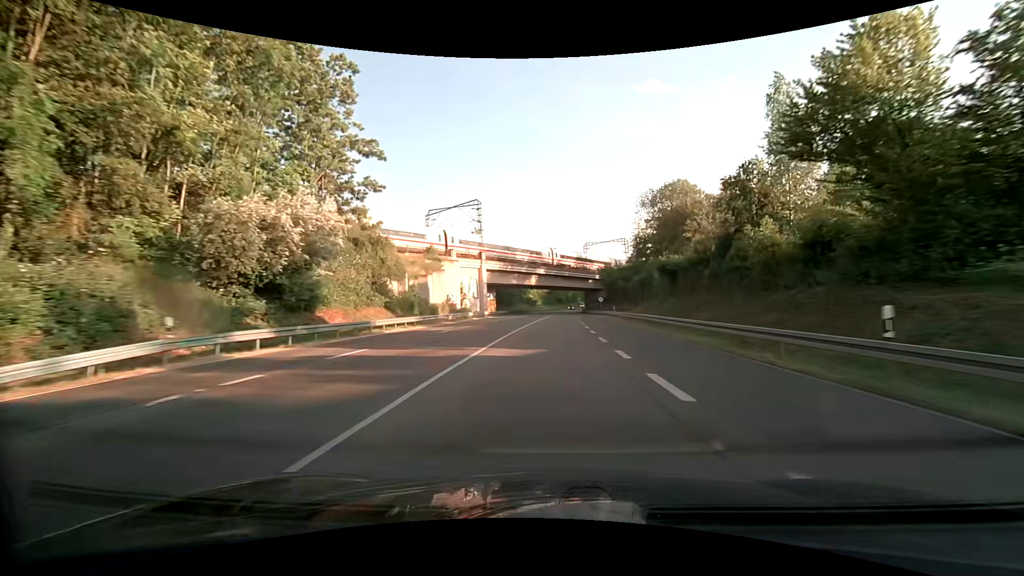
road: primary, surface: asphalt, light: Day
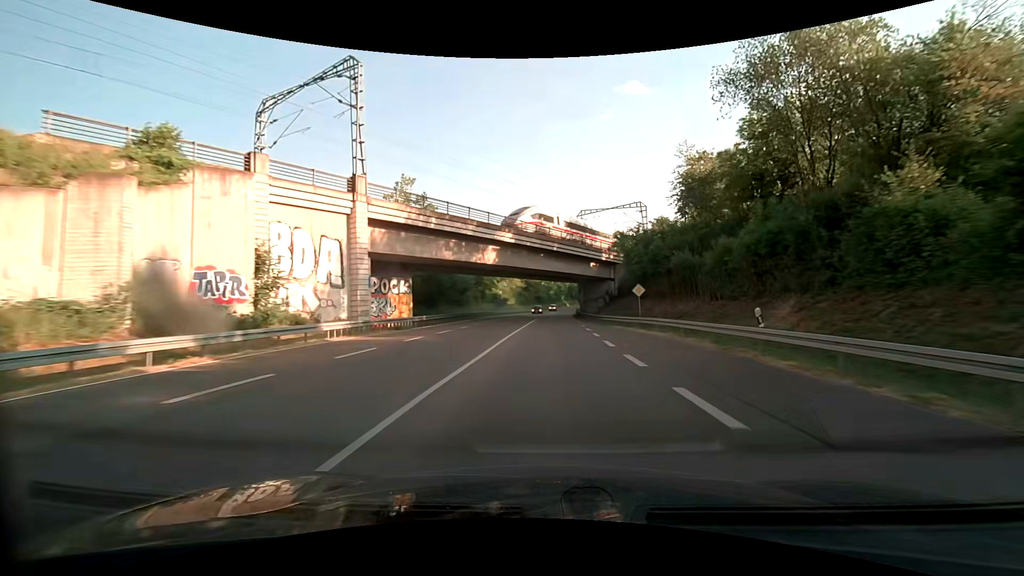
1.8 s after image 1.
(+1.0, +42.6) m; +2°
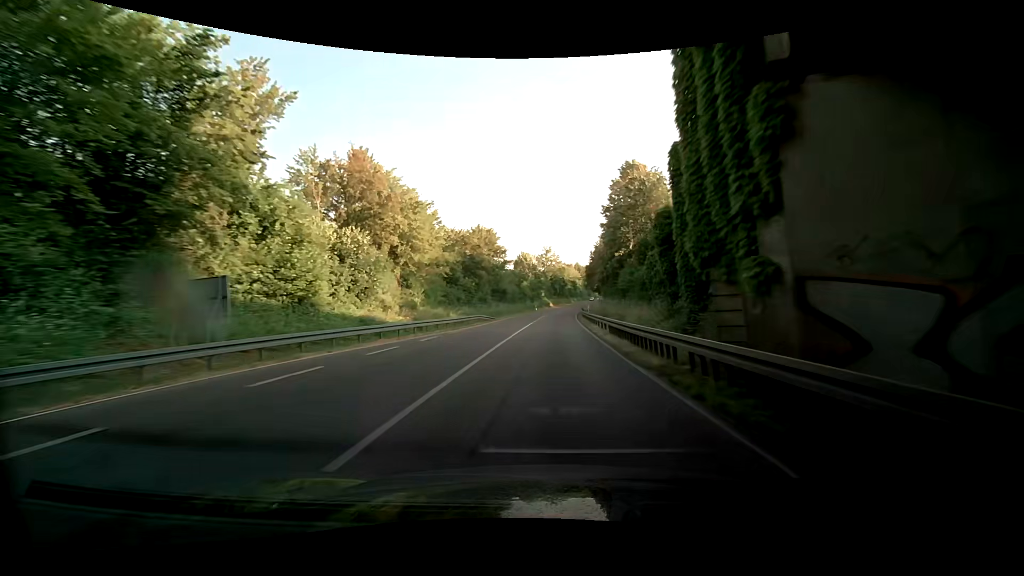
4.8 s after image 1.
(+2.1, +71.1) m; +1°
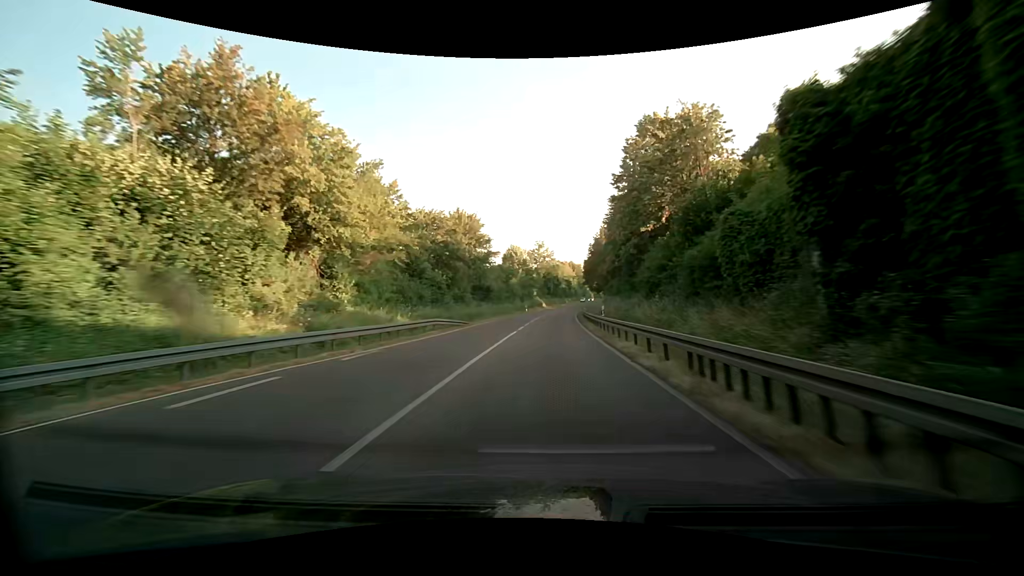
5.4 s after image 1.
(+0.3, +14.2) m; +2°
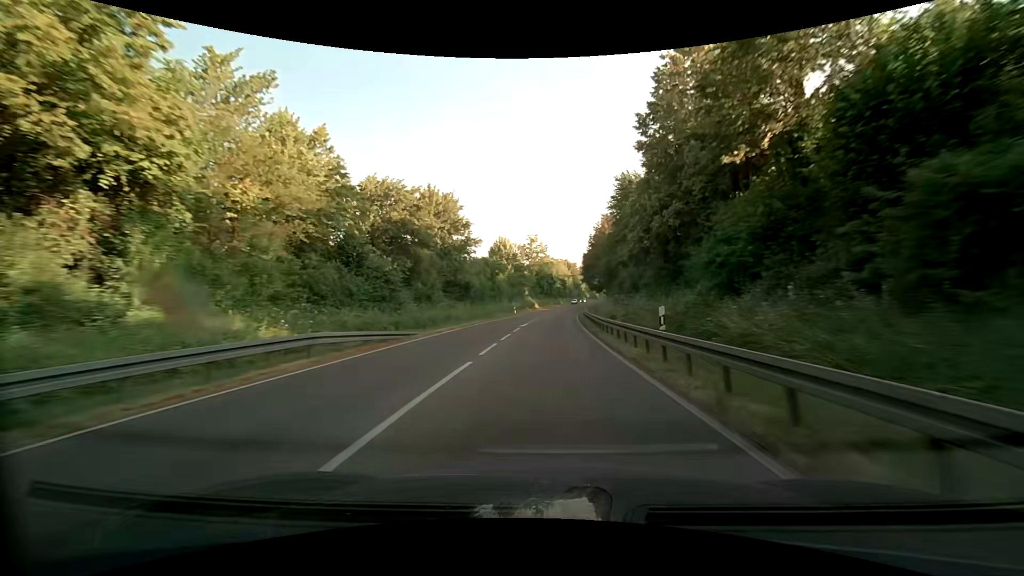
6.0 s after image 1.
(+0.2, +14.2) m; +1°
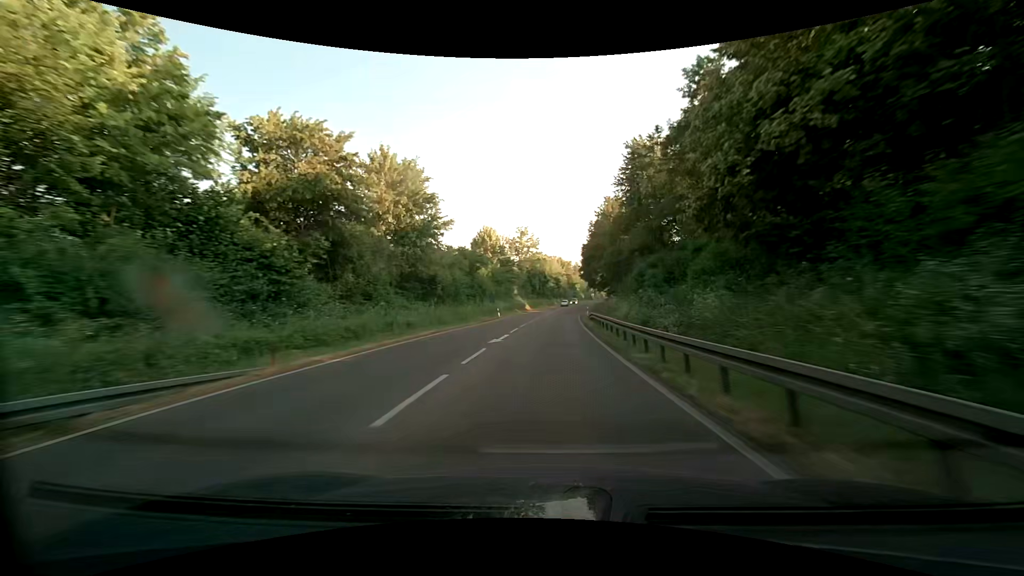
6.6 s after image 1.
(+0.1, +14.2) m; +1°
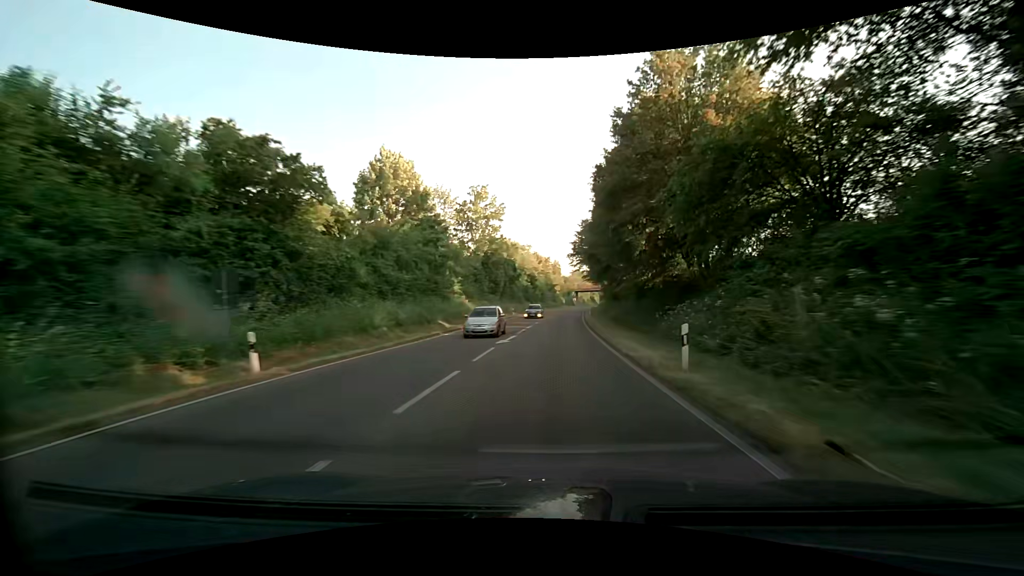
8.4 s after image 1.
(+1.0, +42.5) m; +3°
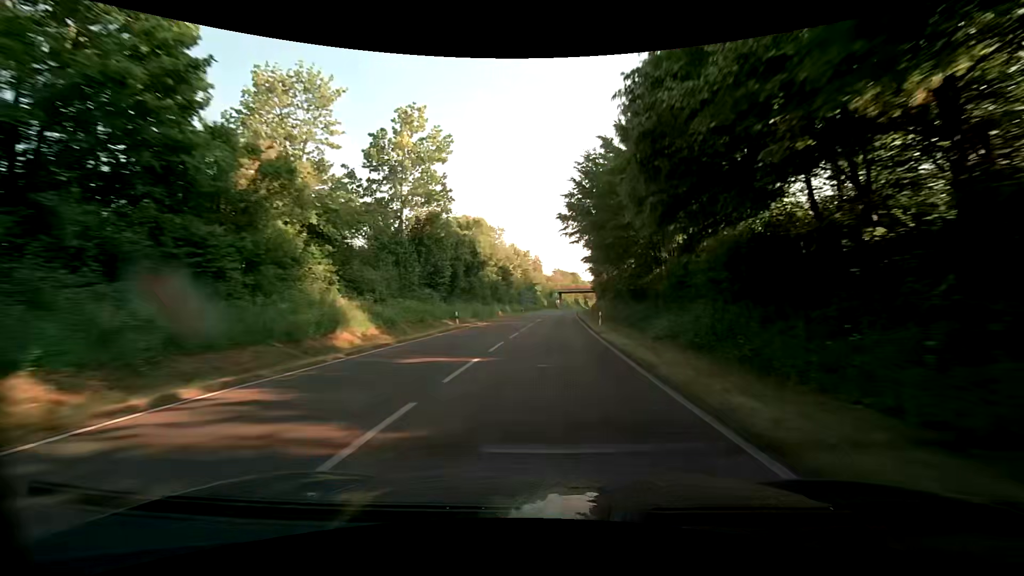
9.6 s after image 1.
(+0.5, +28.3) m; +2°
(0, +10) (0, +20) (+1, +30) (+1, +40) (+1, +50) (+2, +60) (+2, +70) (+3, +80) (+4, +90) (+5, +100) m
